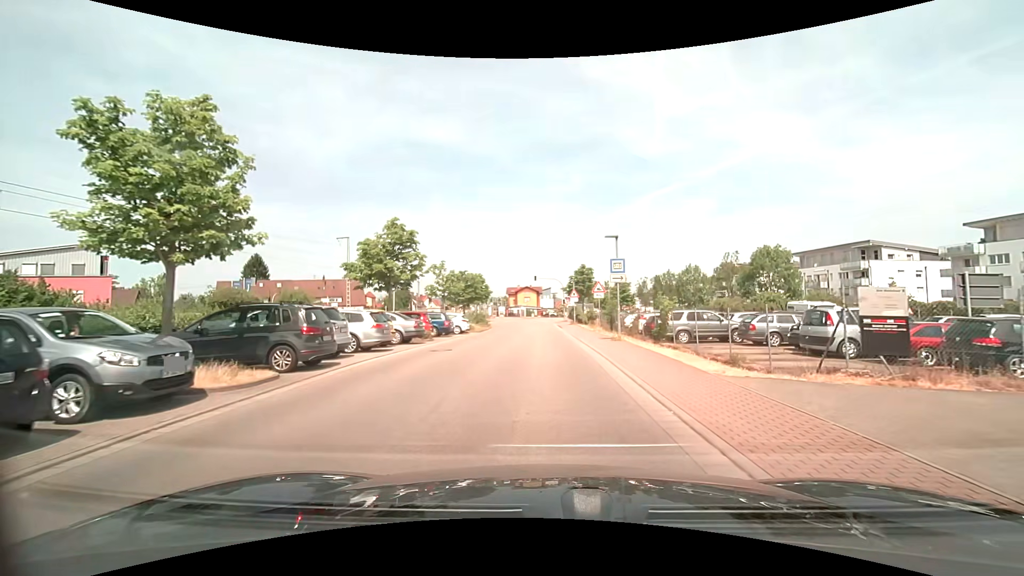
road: unclassified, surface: asphalt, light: Day
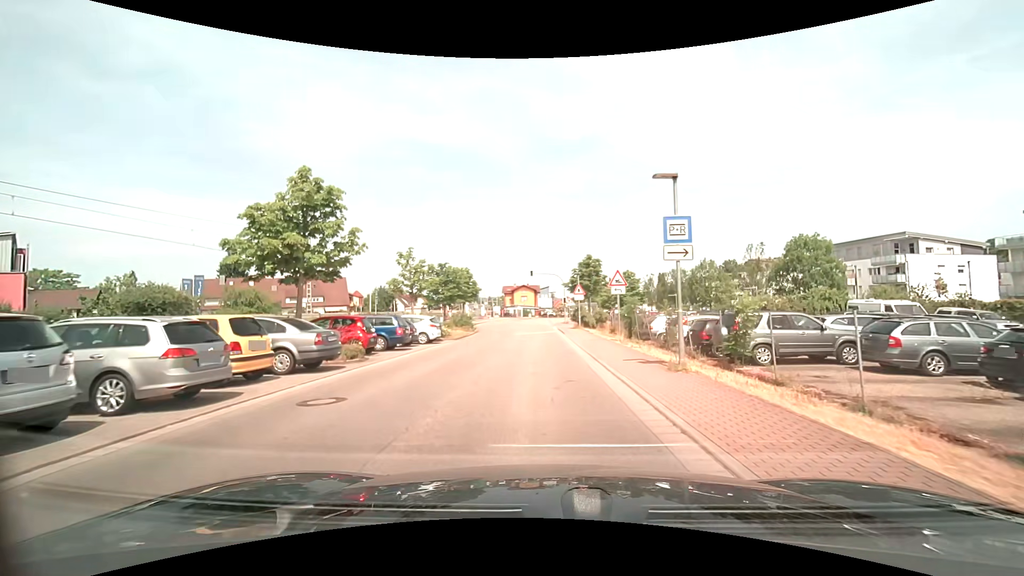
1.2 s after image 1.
(+0.1, +9.1) m; +1°
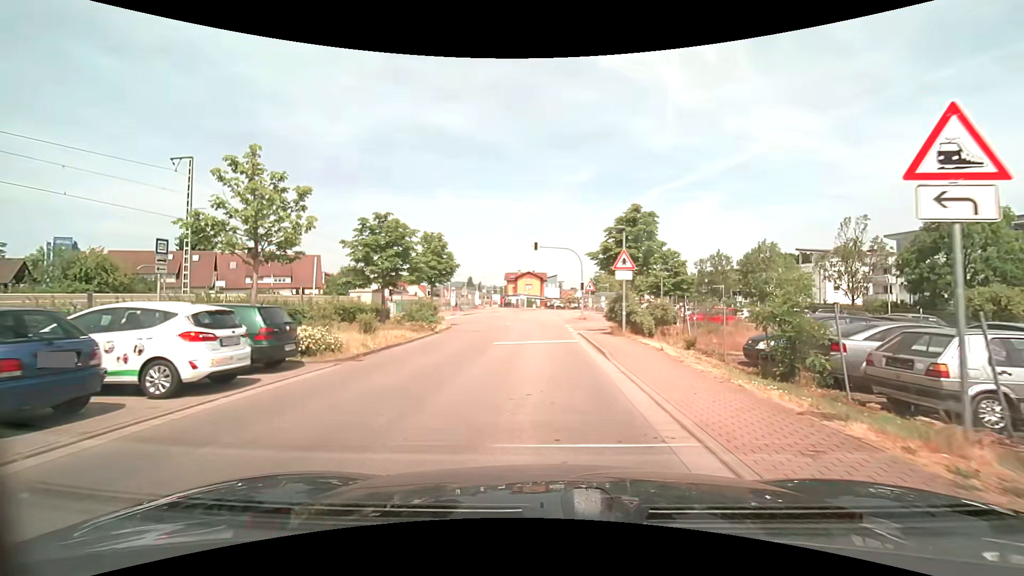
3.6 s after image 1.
(-0.1, +17.7) m; -1°
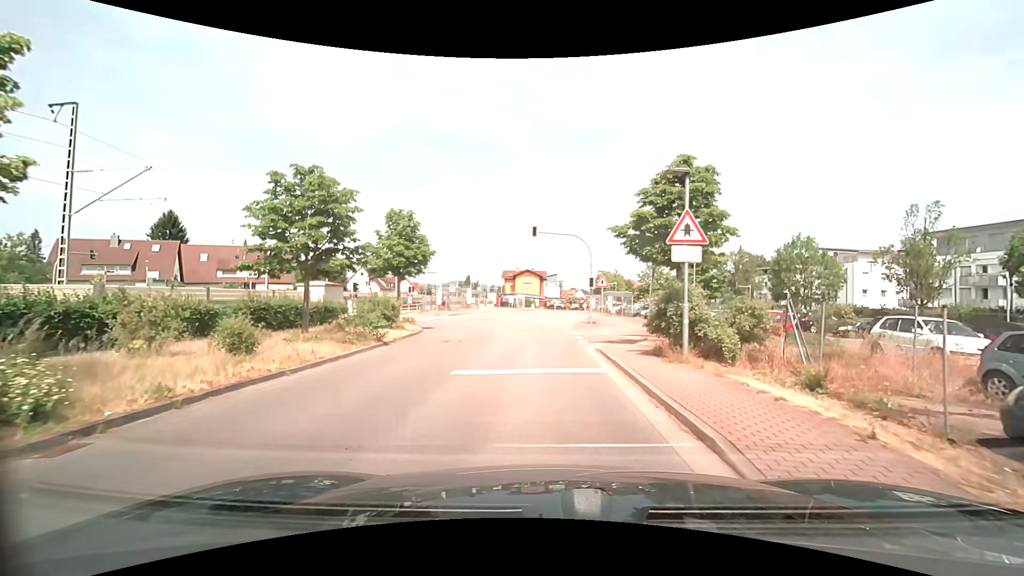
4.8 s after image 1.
(0.0, +8.0) m; +1°
